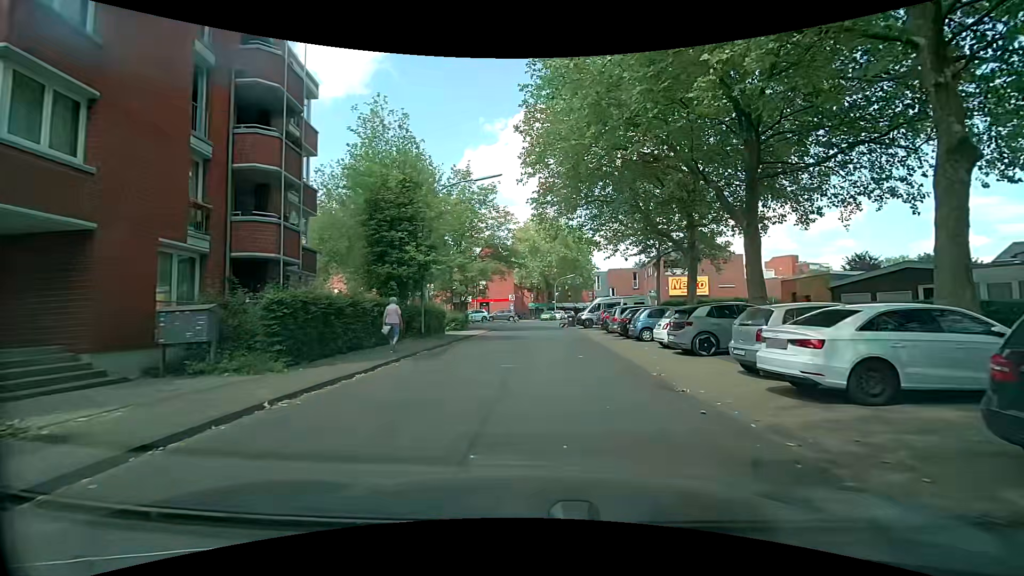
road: residential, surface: asphalt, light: Day
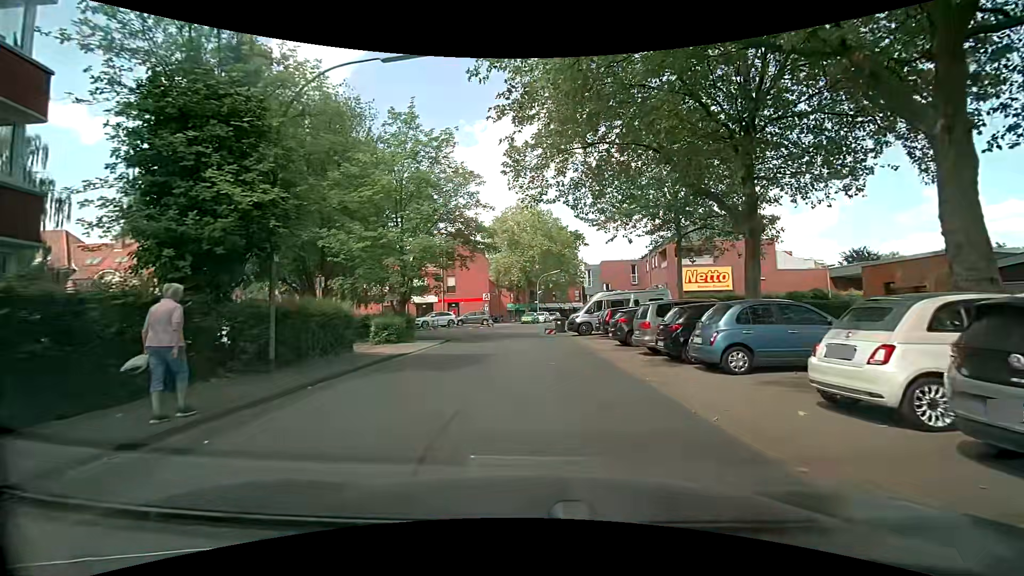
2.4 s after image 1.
(0.0, +11.9) m; 0°
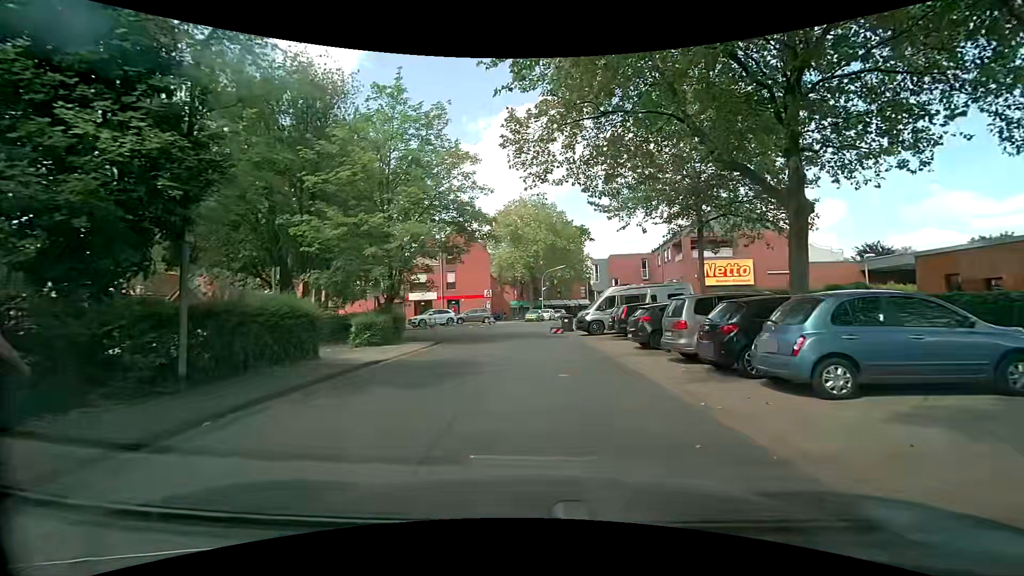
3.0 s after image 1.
(0.0, +3.1) m; -1°
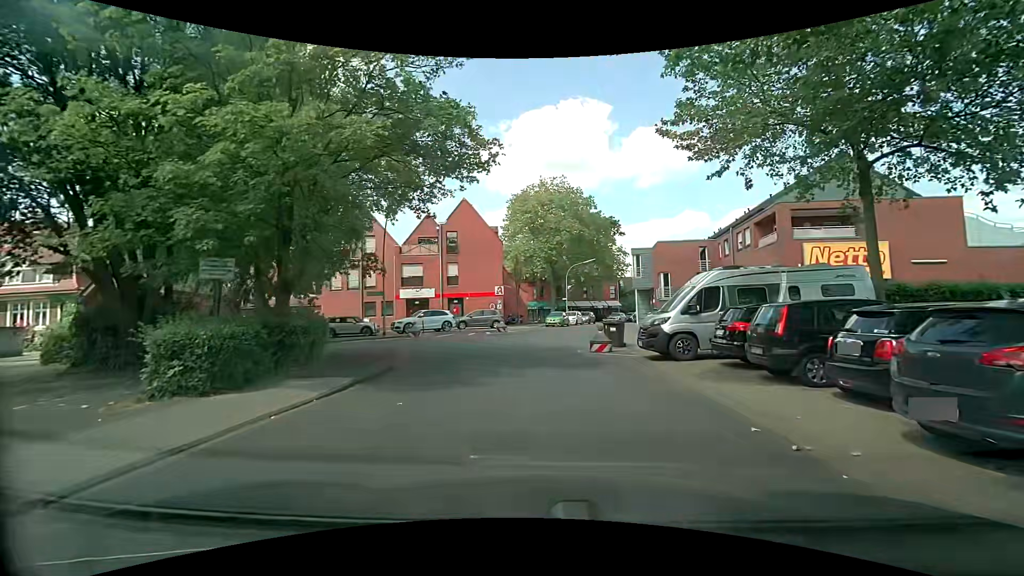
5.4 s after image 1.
(0.0, +11.7) m; -2°
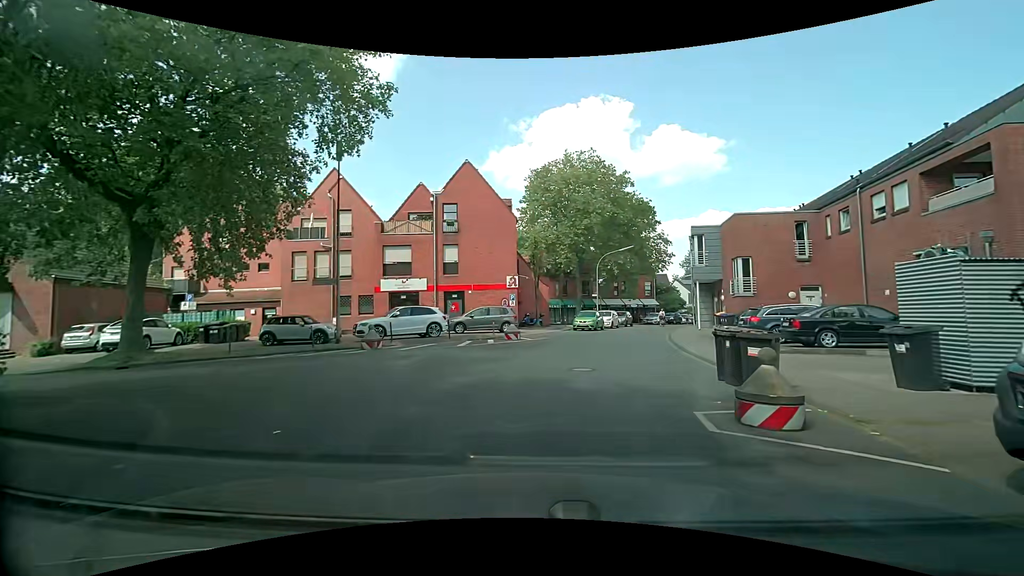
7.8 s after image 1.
(0.0, +11.0) m; 0°
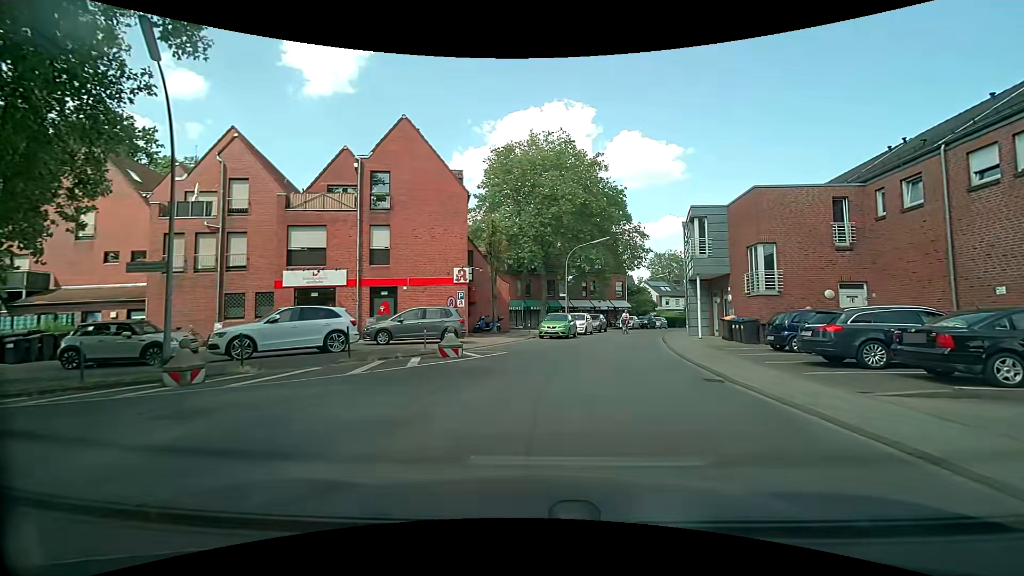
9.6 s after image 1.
(+0.1, +7.9) m; +3°
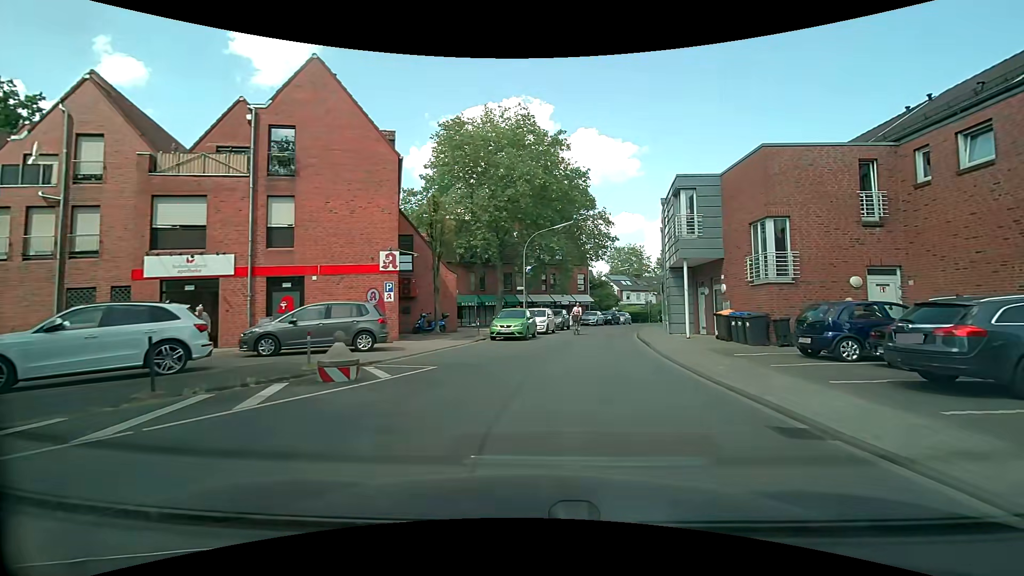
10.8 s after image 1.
(+0.3, +5.5) m; +6°
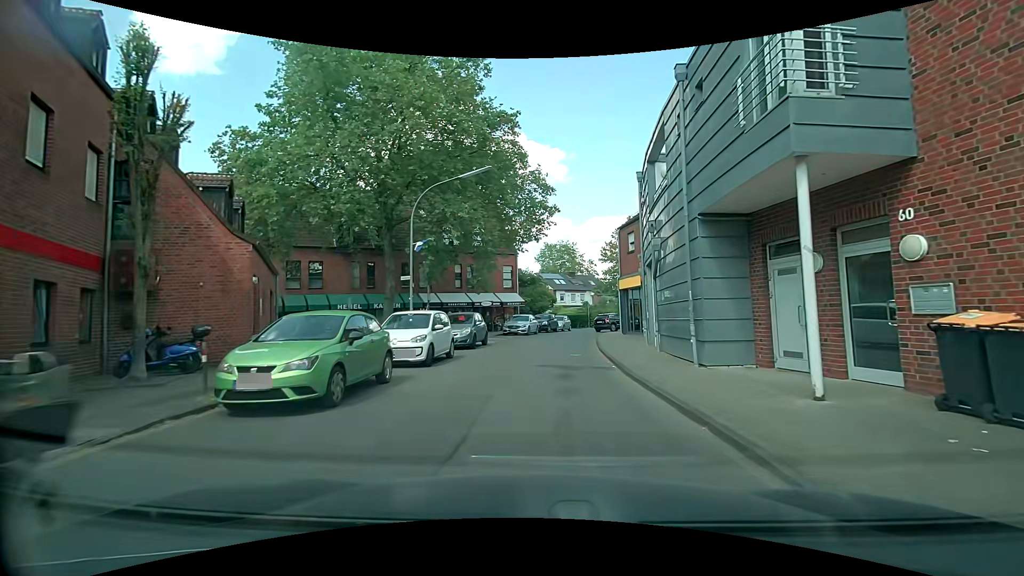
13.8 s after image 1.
(+1.2, +14.5) m; +7°
